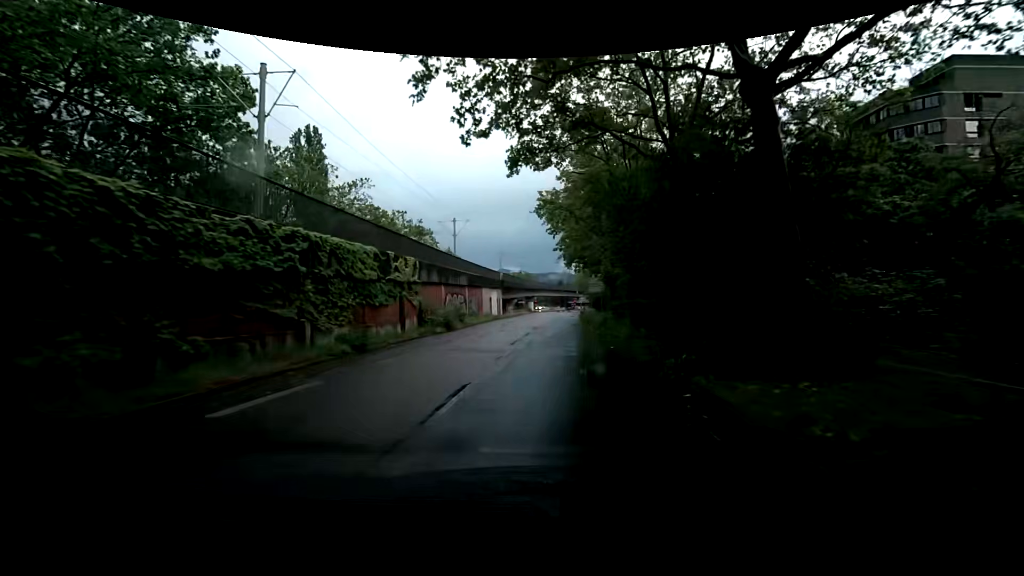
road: tertiary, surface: asphalt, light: Day
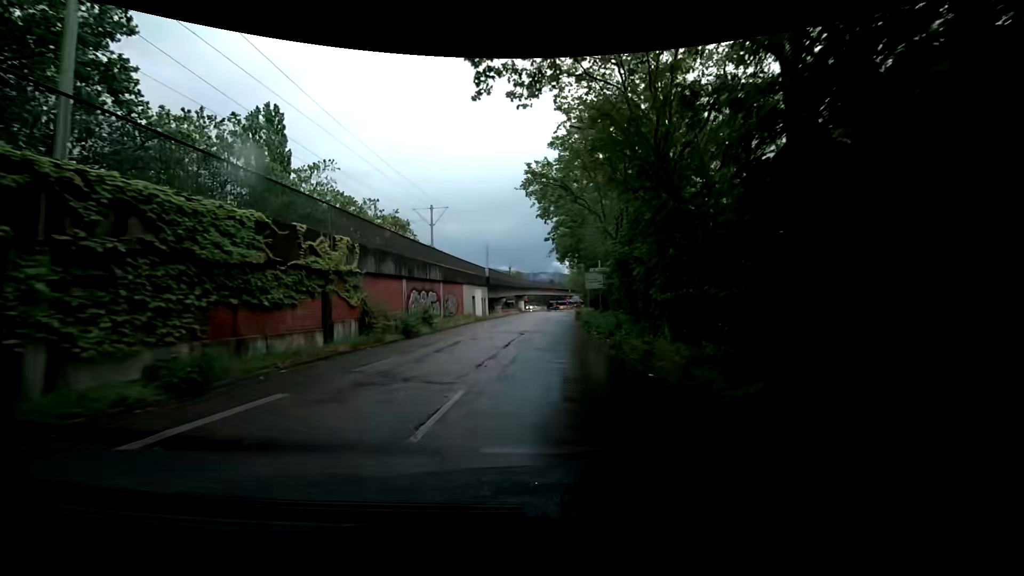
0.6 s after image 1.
(0.0, +7.3) m; 0°
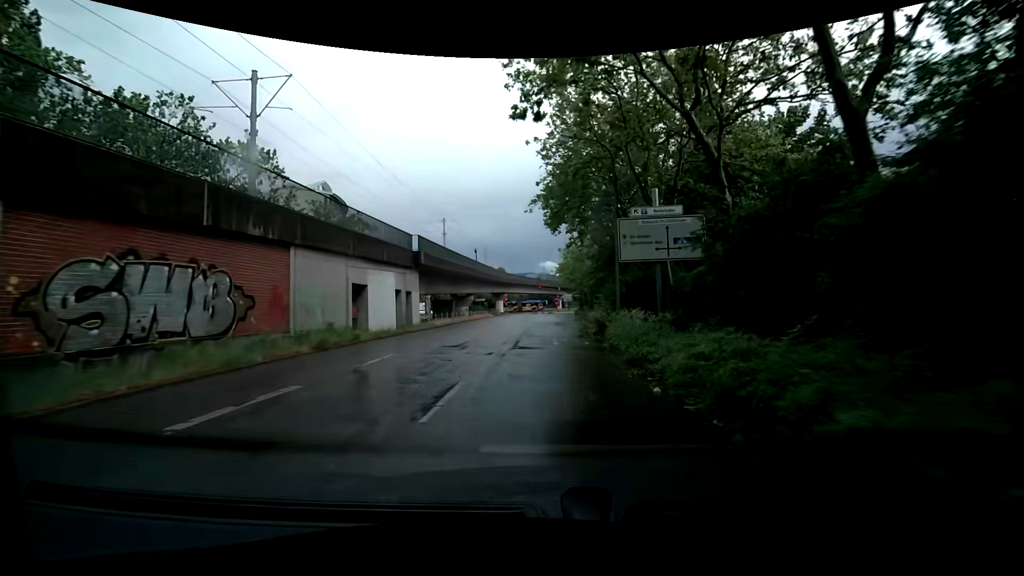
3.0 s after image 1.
(+0.6, +29.3) m; +1°
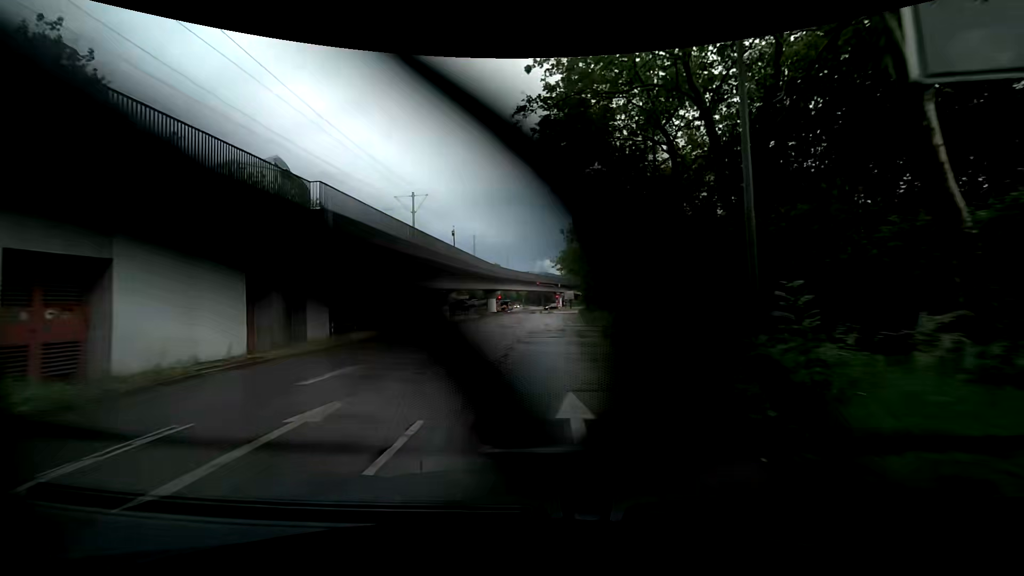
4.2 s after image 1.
(0.0, +14.8) m; +1°
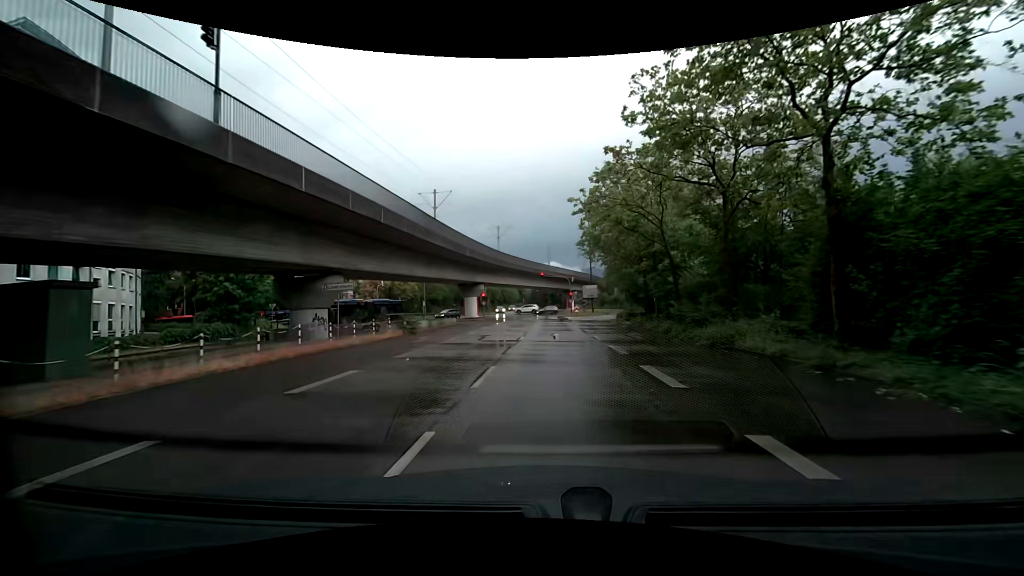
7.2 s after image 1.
(-0.1, +36.9) m; -1°
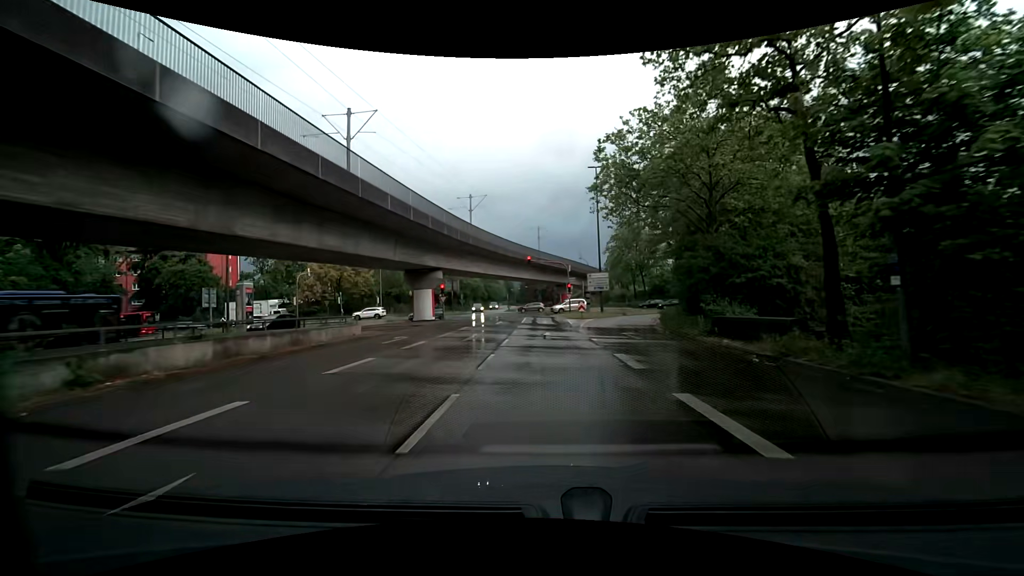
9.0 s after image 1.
(+0.3, +21.8) m; +2°
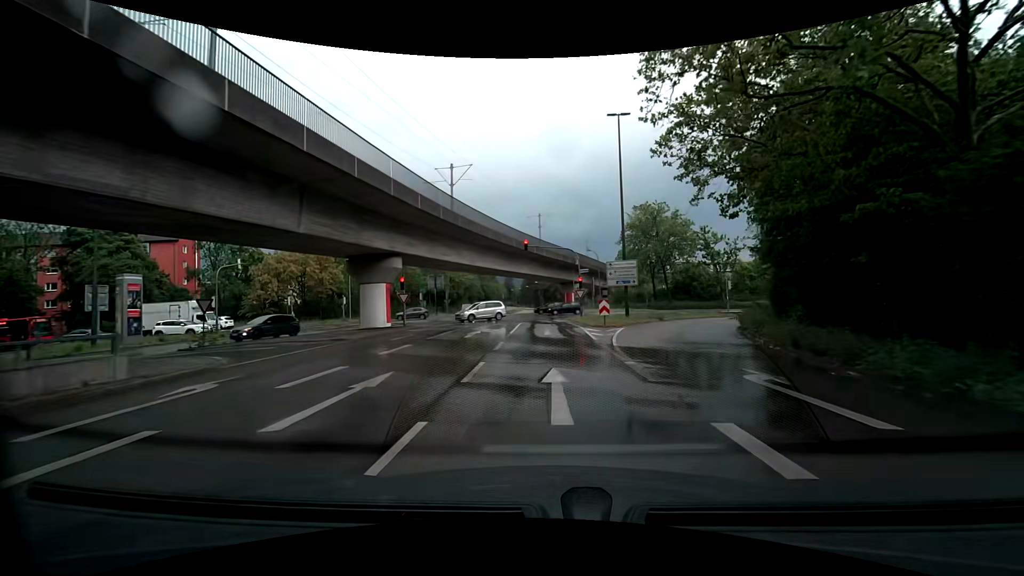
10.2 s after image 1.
(0.0, +13.6) m; 0°
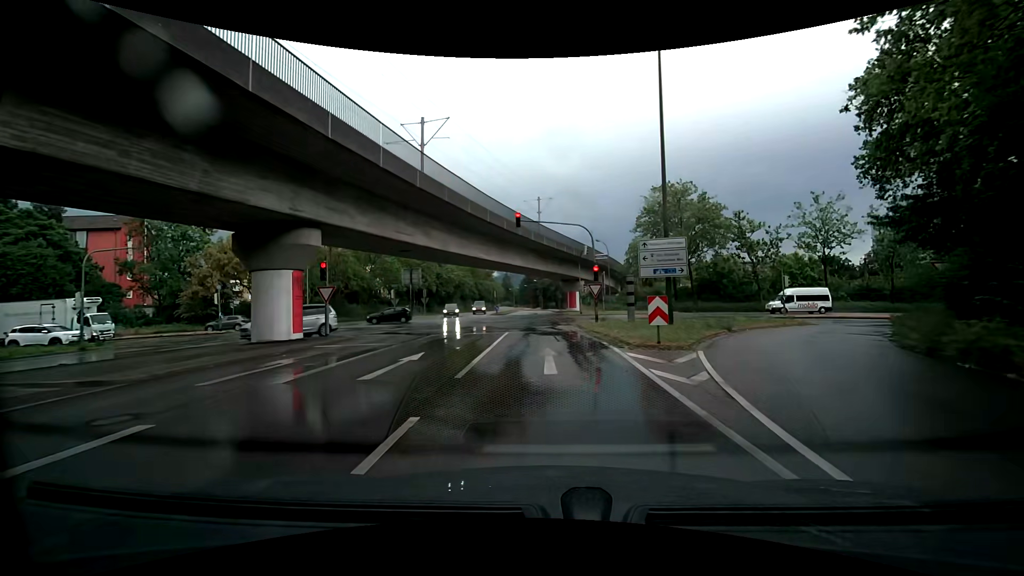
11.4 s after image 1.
(-0.1, +11.7) m; 0°
